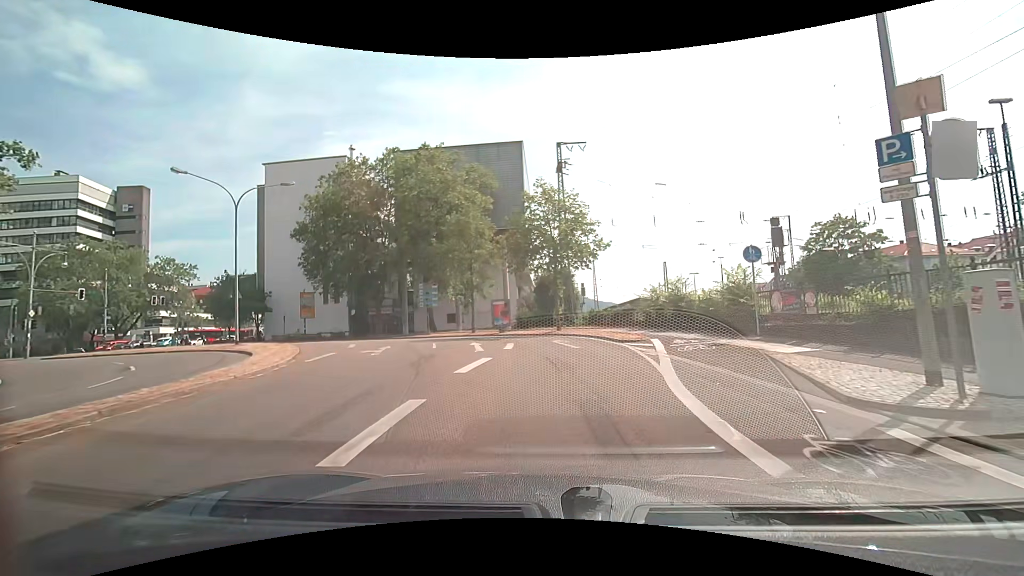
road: secondary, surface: asphalt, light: Day
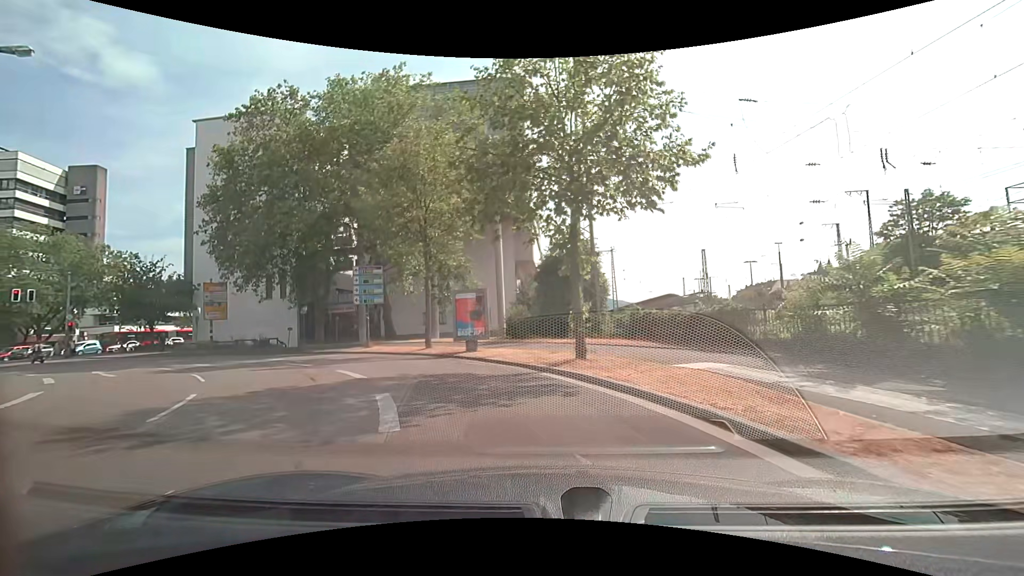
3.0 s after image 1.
(0.0, +16.5) m; -1°
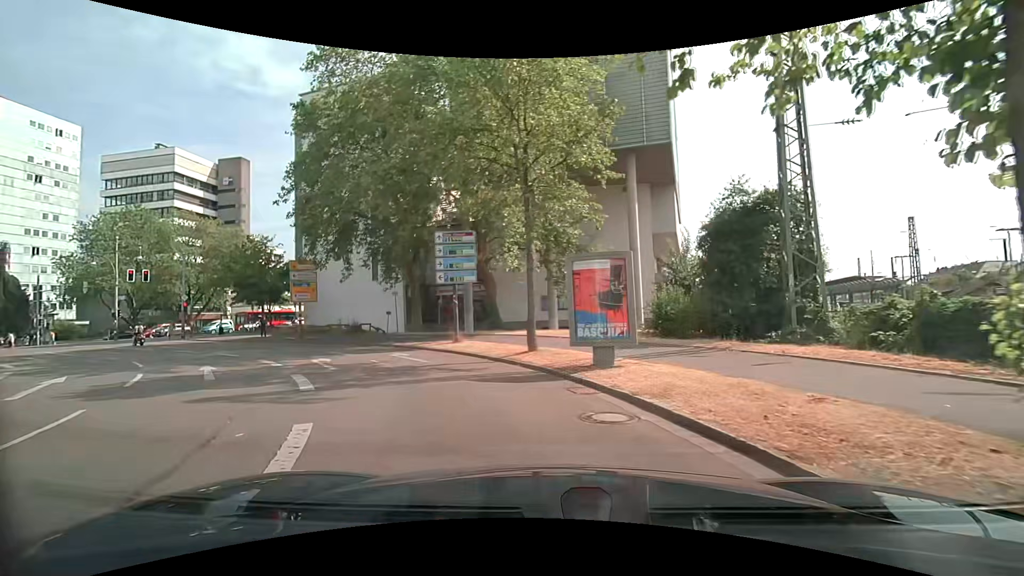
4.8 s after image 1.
(-0.9, +8.6) m; -13°
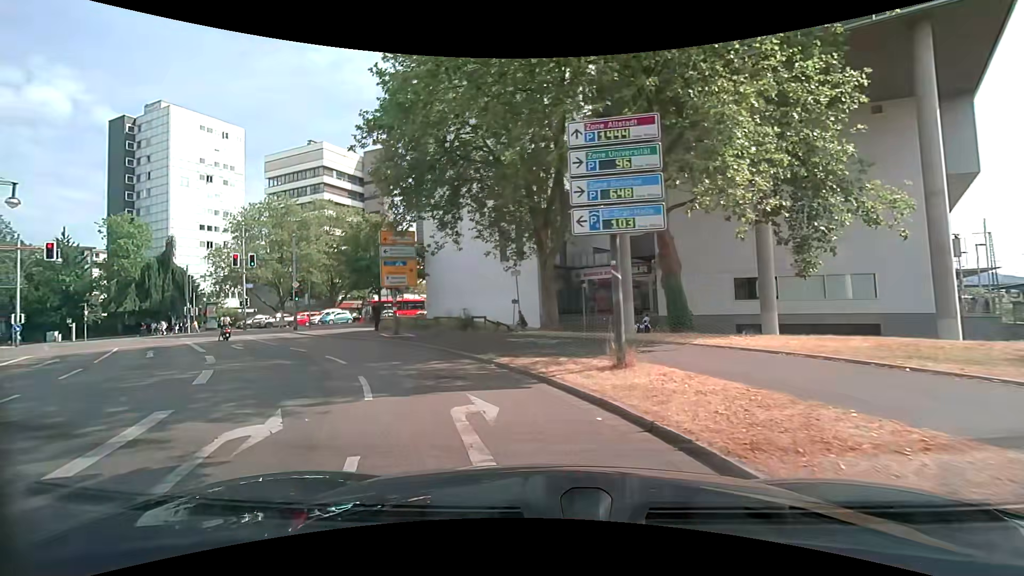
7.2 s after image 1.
(-1.9, +11.3) m; -17°
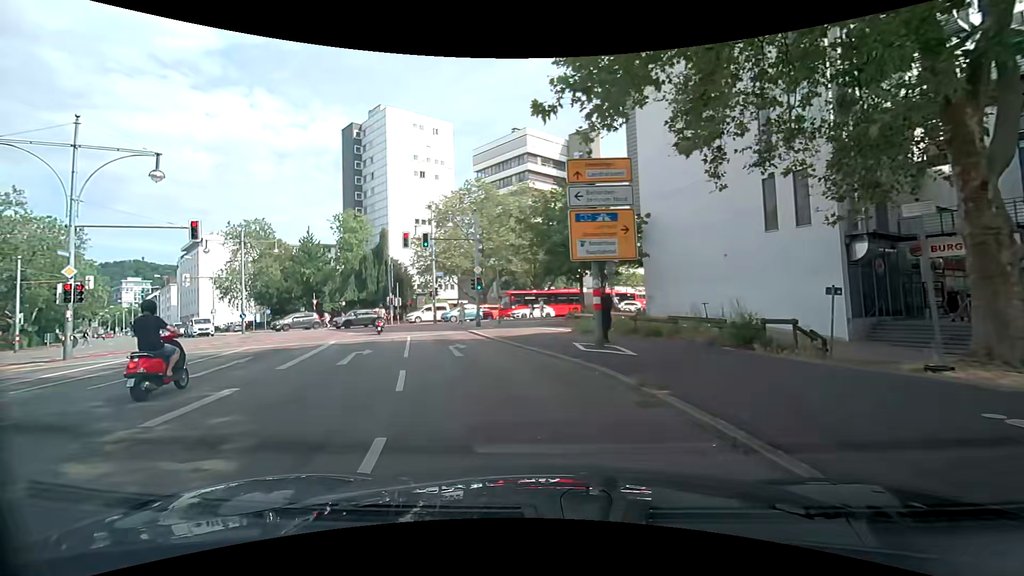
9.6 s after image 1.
(-2.5, +11.5) m; -24°
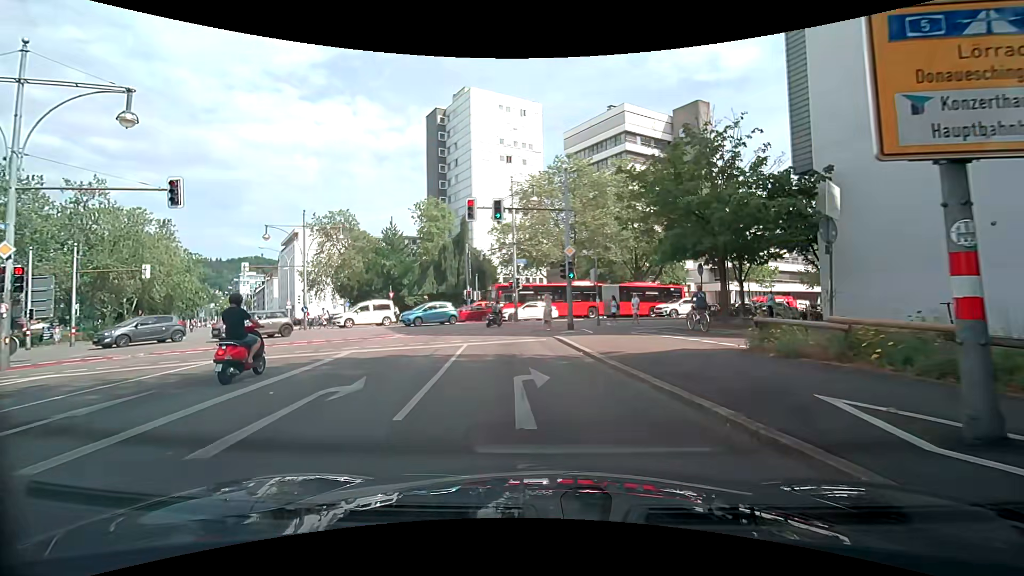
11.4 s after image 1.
(-1.0, +8.7) m; -11°
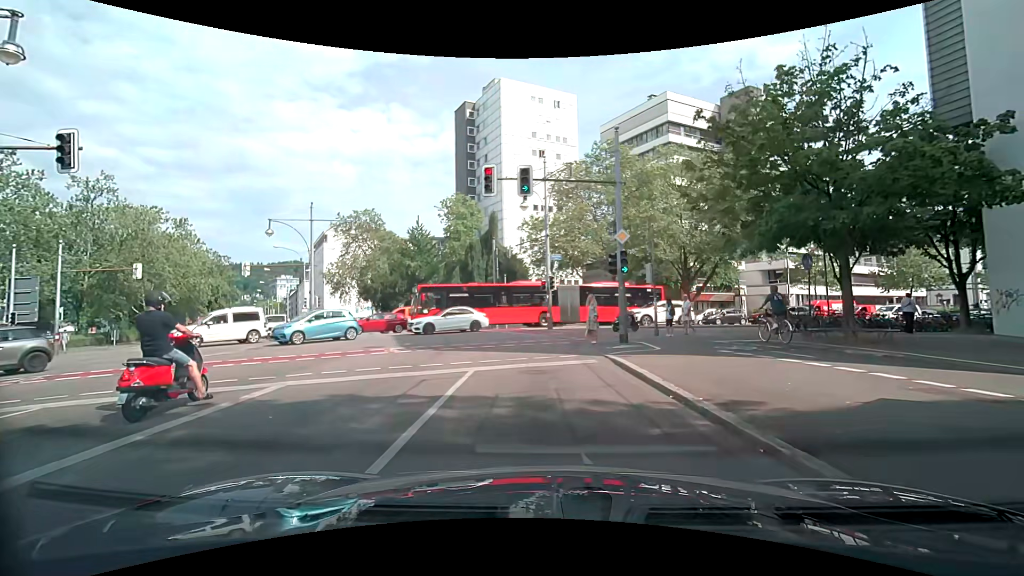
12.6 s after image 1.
(-0.2, +5.8) m; -3°
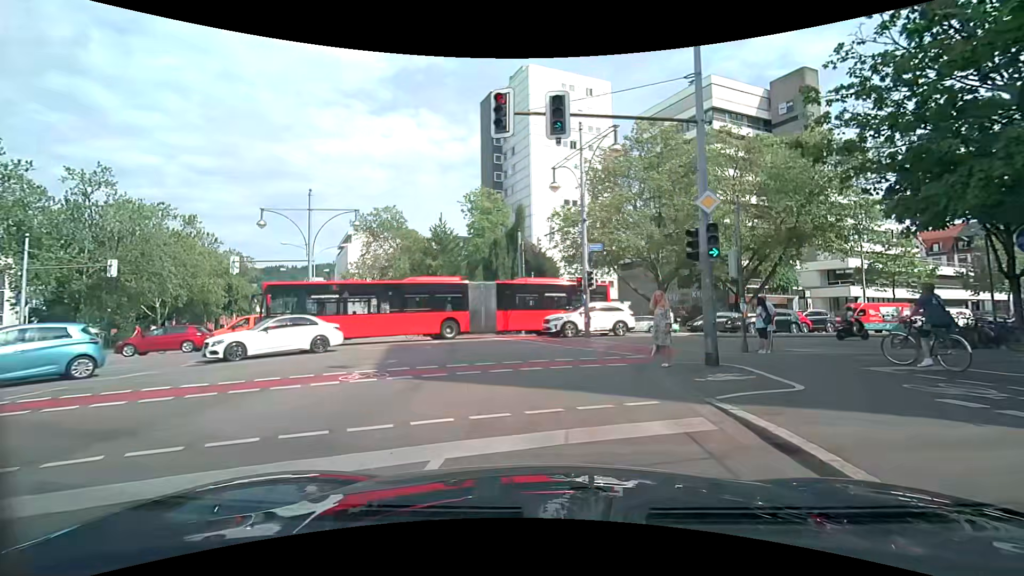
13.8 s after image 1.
(-0.2, +5.9) m; -6°
